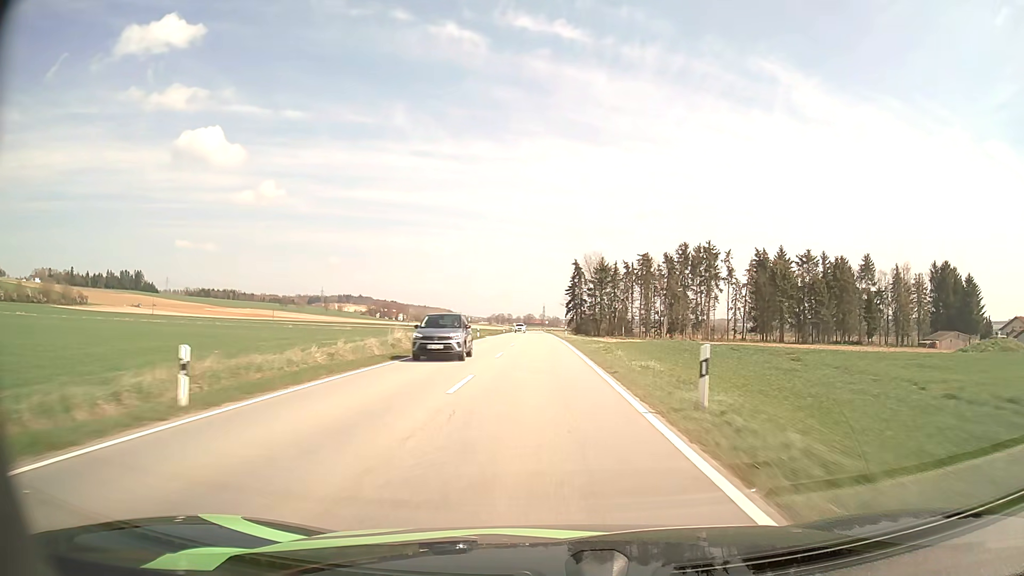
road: tertiary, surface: asphalt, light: Day
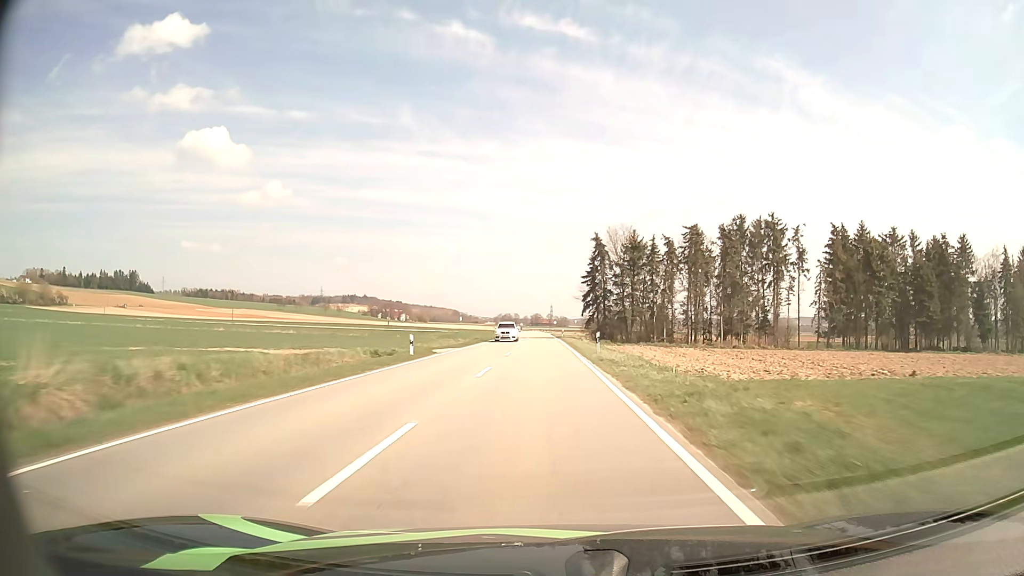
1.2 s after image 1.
(-0.1, +32.3) m; -1°
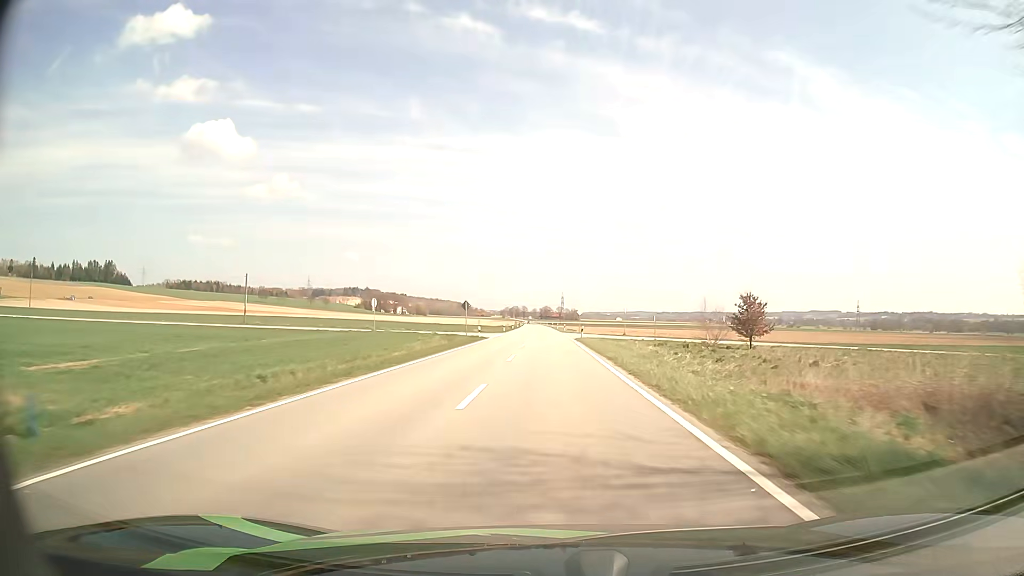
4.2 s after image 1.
(-0.9, +81.6) m; -1°
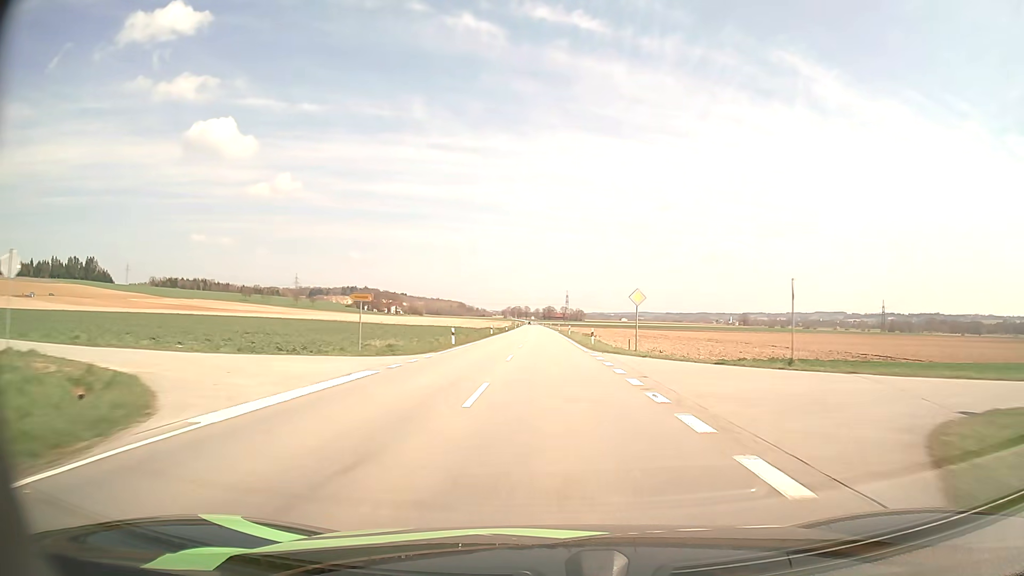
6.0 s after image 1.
(0.0, +49.9) m; 0°
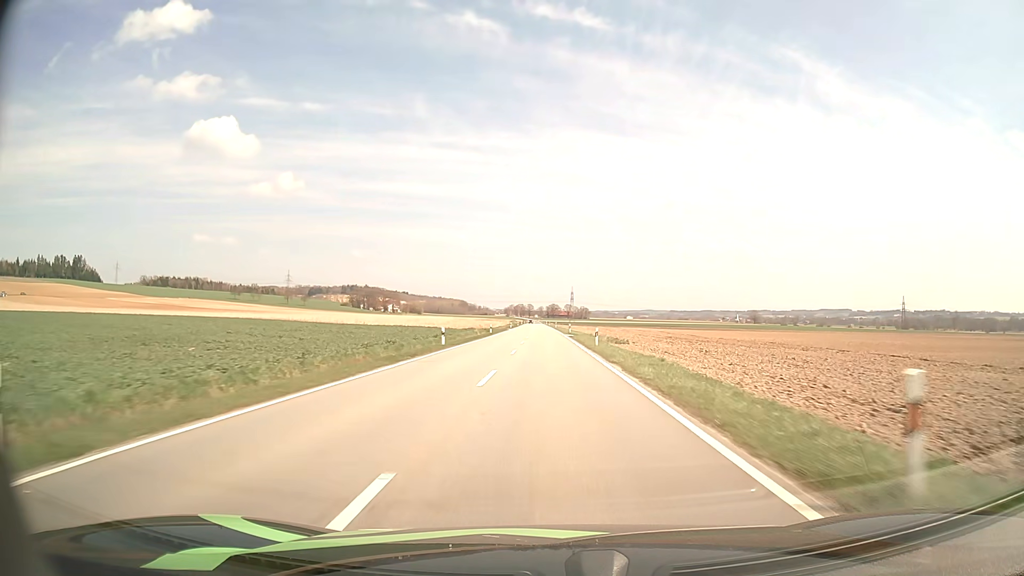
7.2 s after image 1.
(-0.1, +33.7) m; 0°
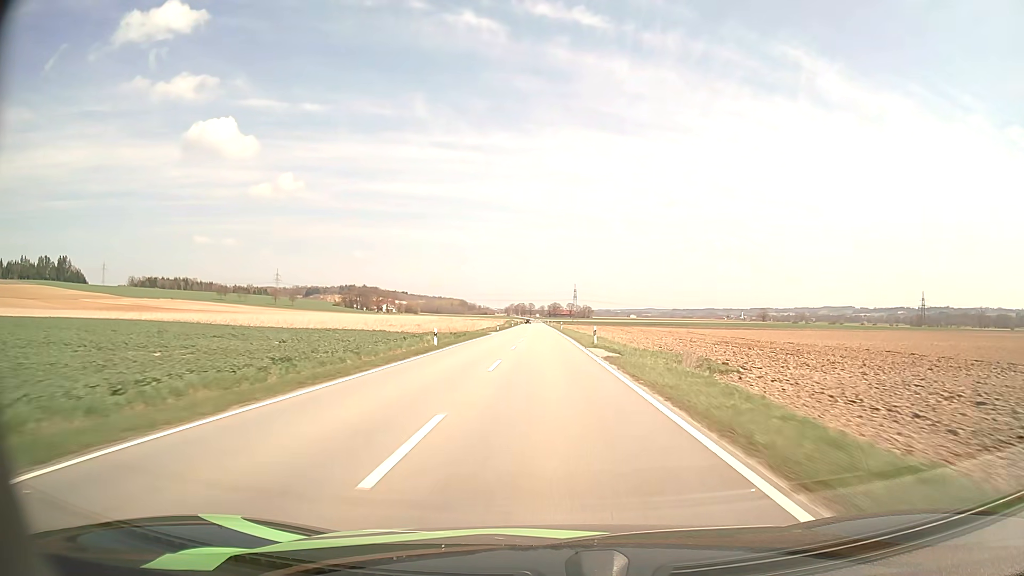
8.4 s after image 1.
(0.0, +33.8) m; 0°
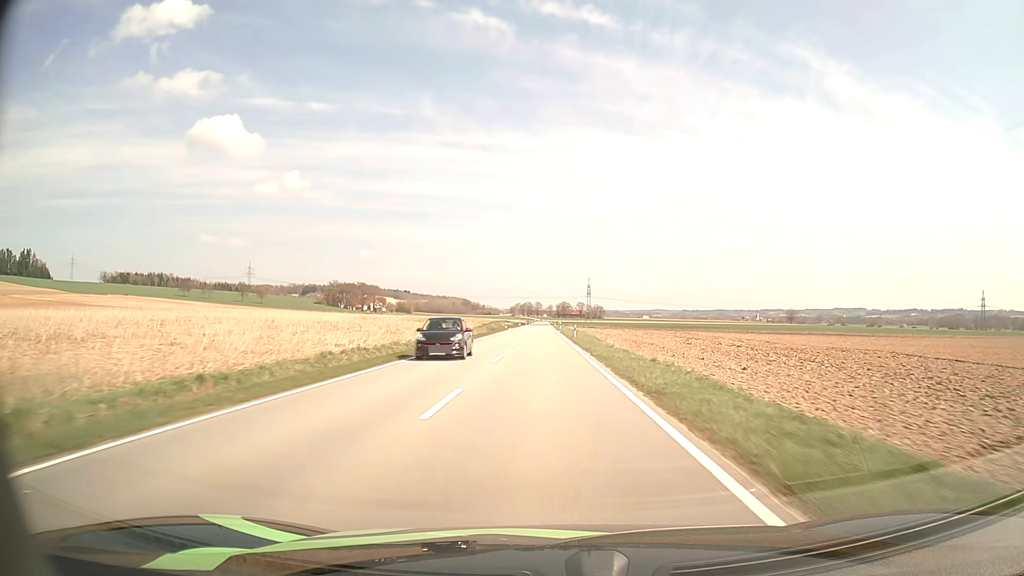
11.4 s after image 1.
(-0.5, +83.6) m; -1°
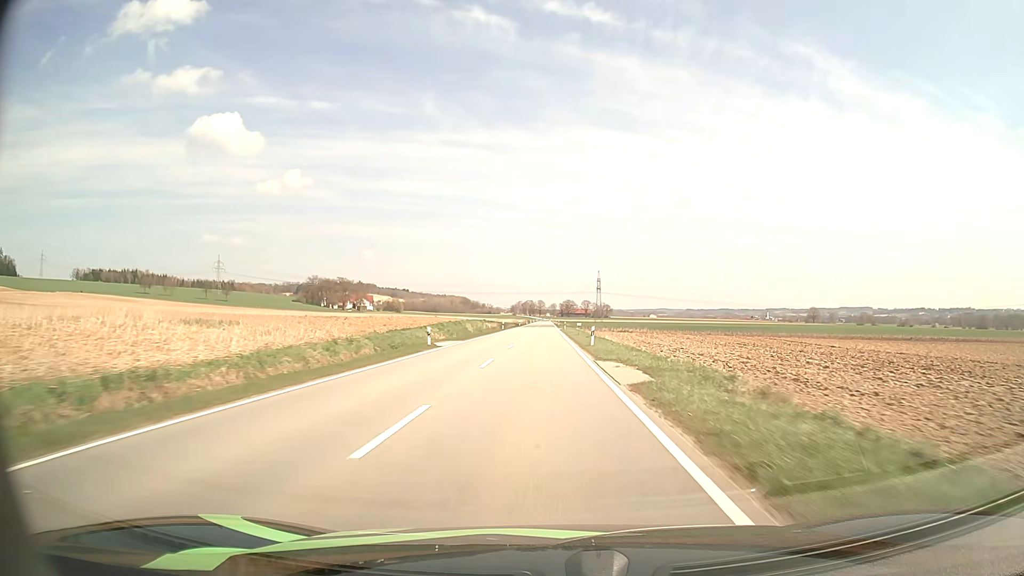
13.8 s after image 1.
(-0.1, +64.8) m; 0°
(0, +10) (0, +20) (0, +30) (0, +40) (0, +50) (0, +60) (0, +70) (0, +80) (0, +90) (0, +100) m
